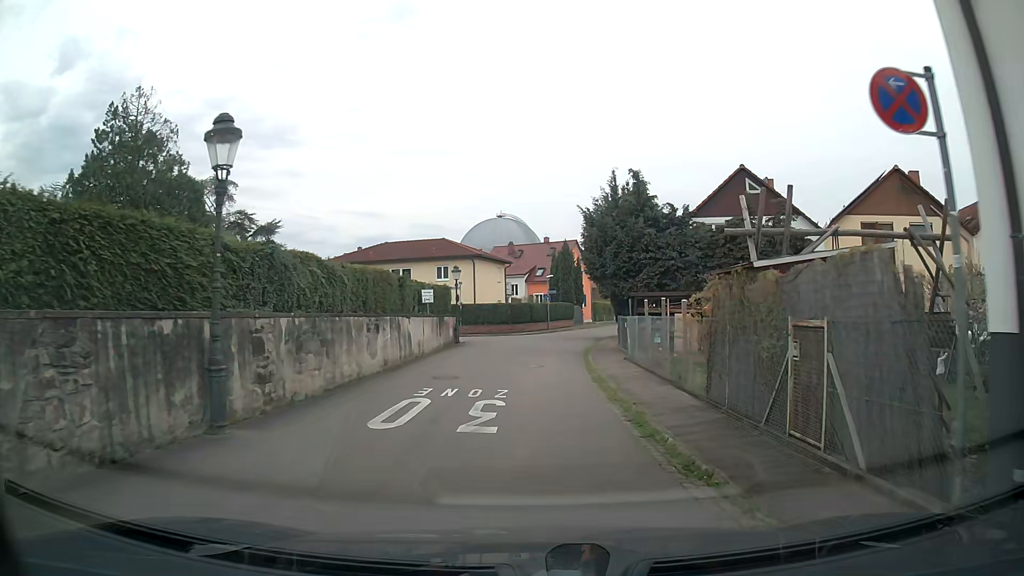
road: residential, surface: asphalt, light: Day
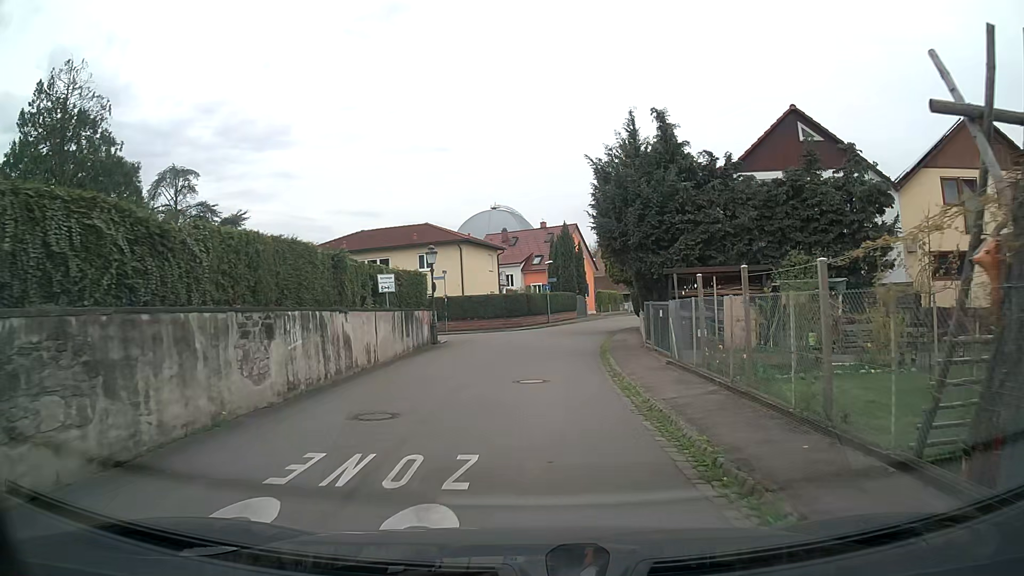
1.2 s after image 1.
(+0.2, +7.3) m; +1°
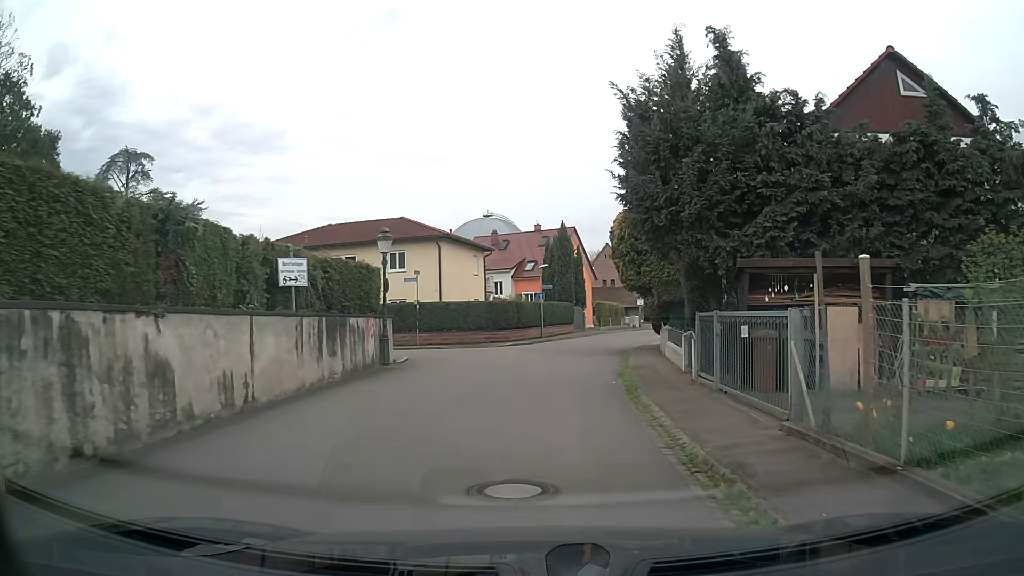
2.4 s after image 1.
(0.0, +7.6) m; +1°
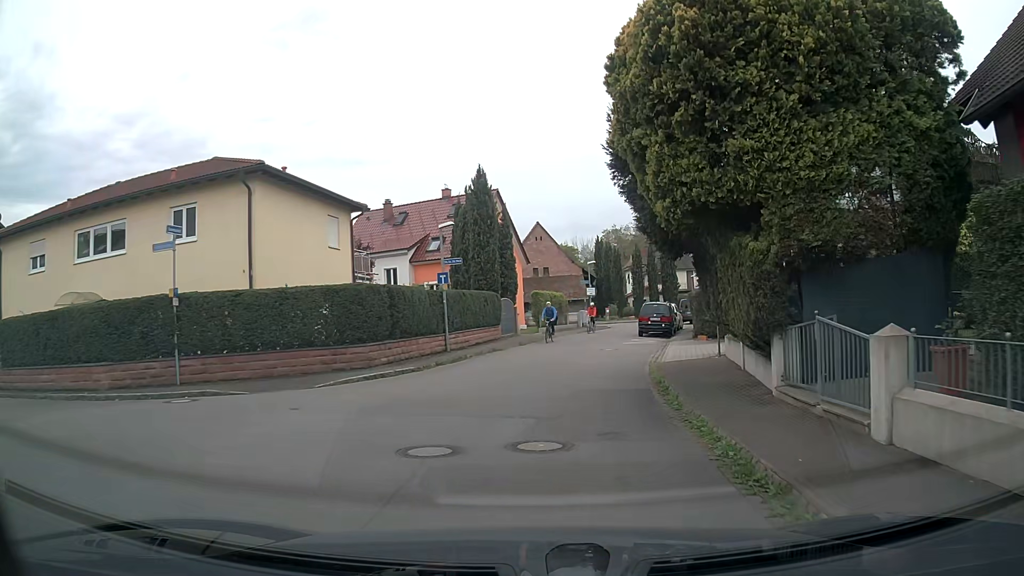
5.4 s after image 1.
(+0.7, +18.8) m; +6°
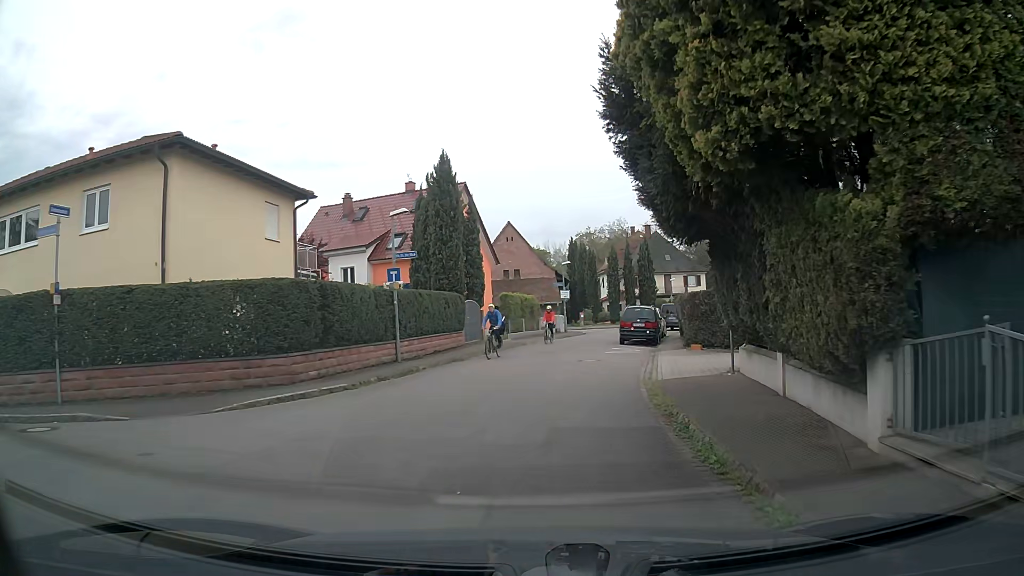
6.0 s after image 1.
(+0.1, +3.7) m; +2°
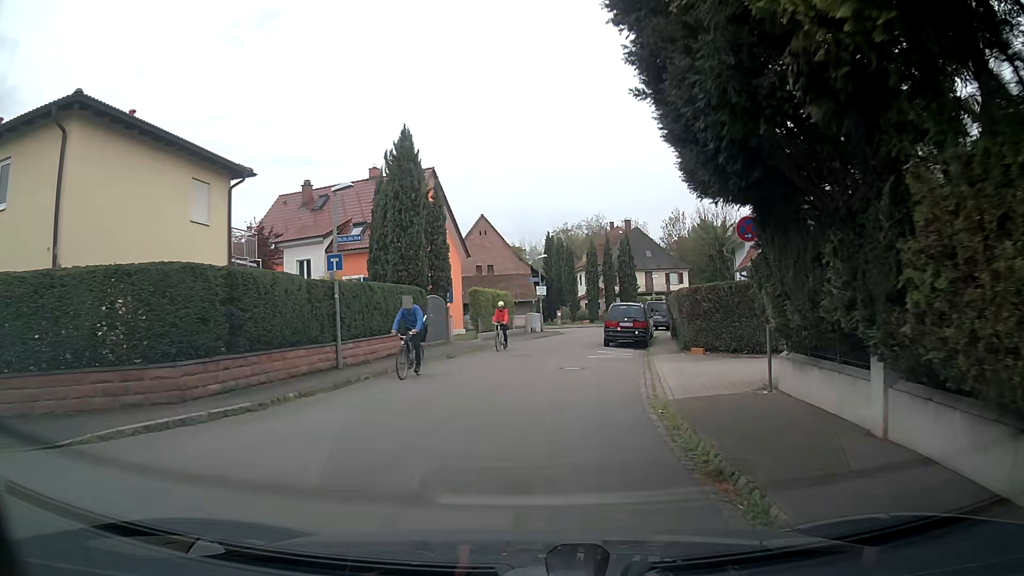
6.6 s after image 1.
(+0.1, +3.7) m; +3°
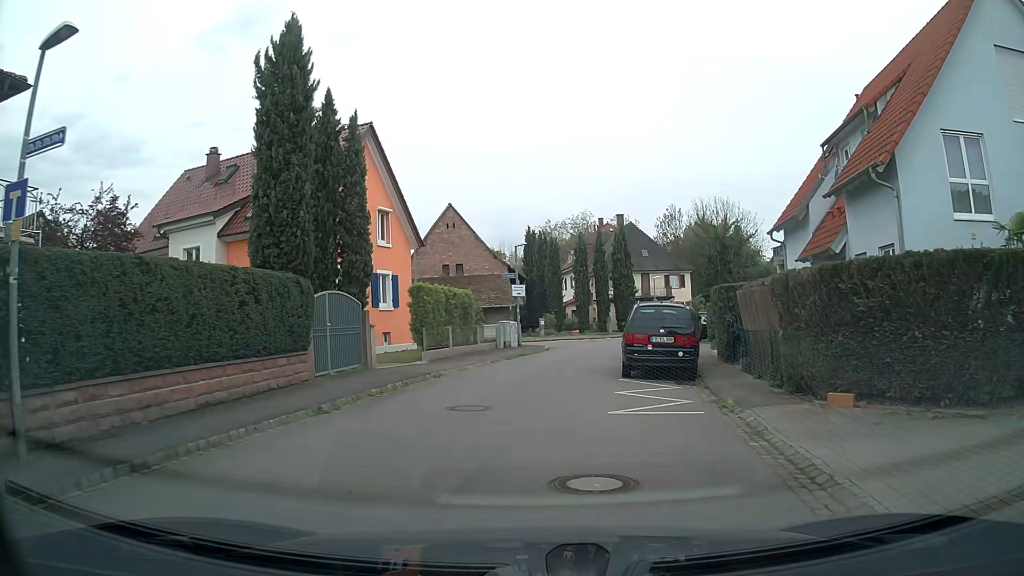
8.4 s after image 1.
(+0.2, +11.0) m; +1°
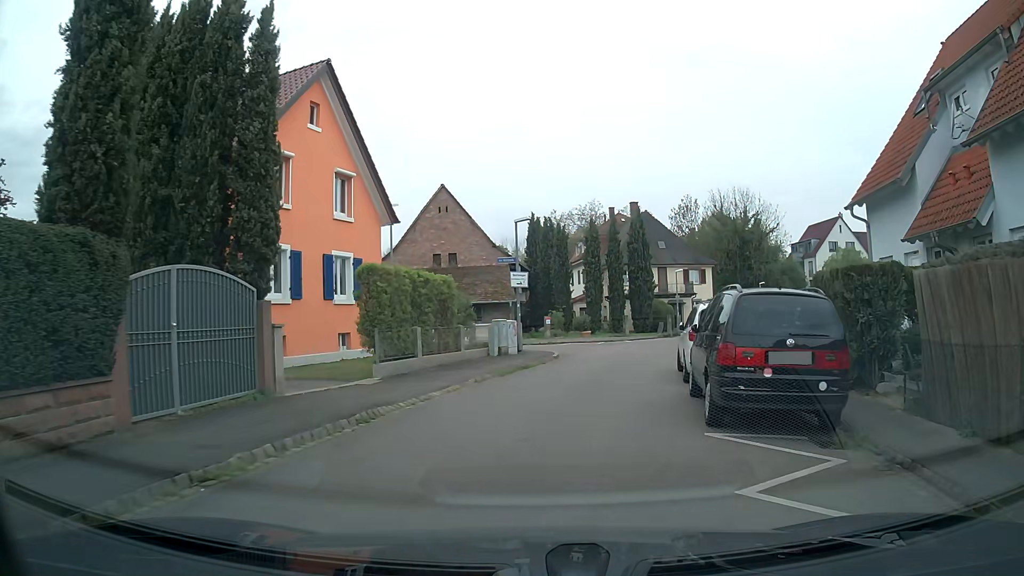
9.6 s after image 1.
(0.0, +7.3) m; -1°
